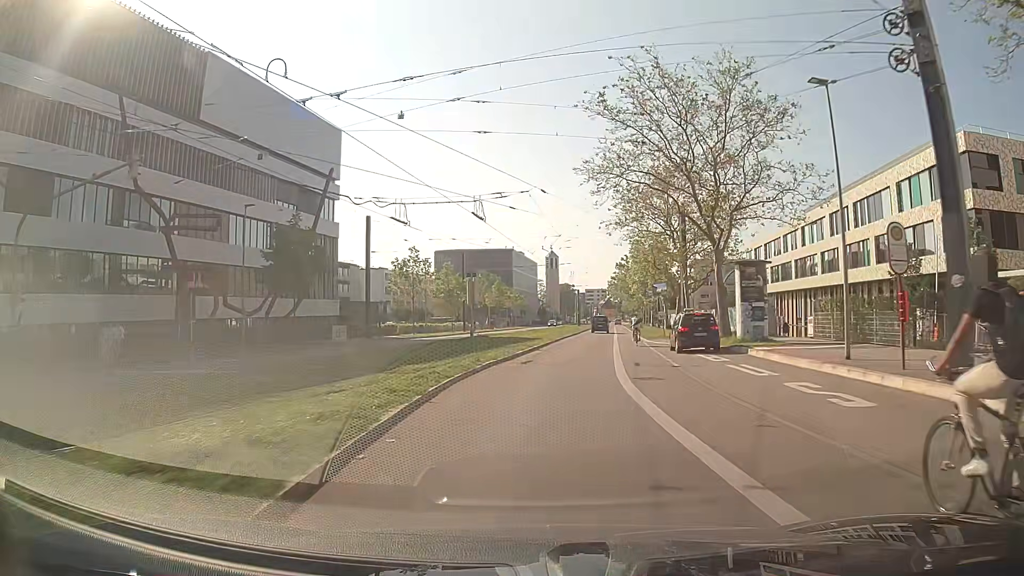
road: secondary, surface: asphalt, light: Day
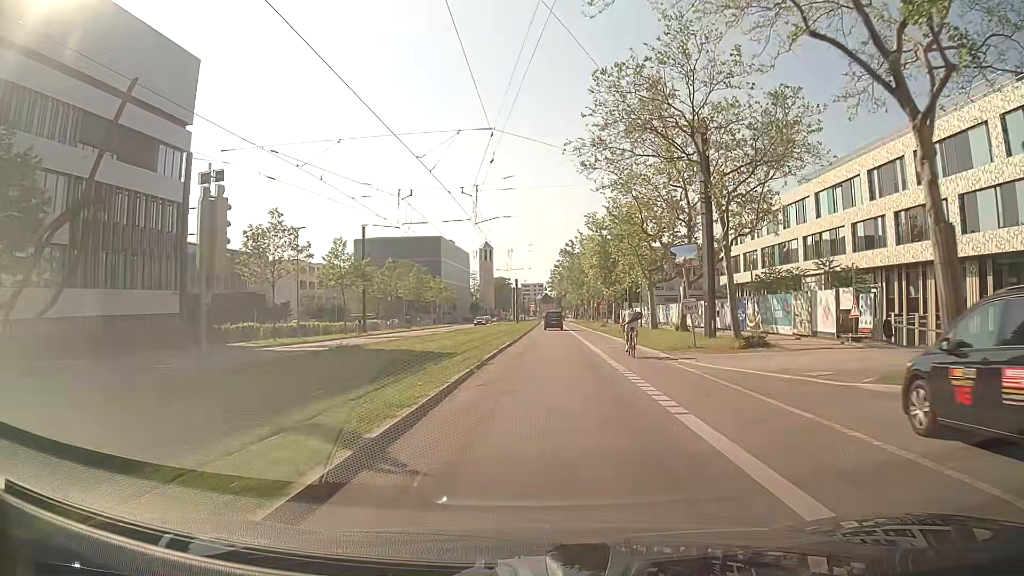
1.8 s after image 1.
(+0.7, +23.3) m; +5°
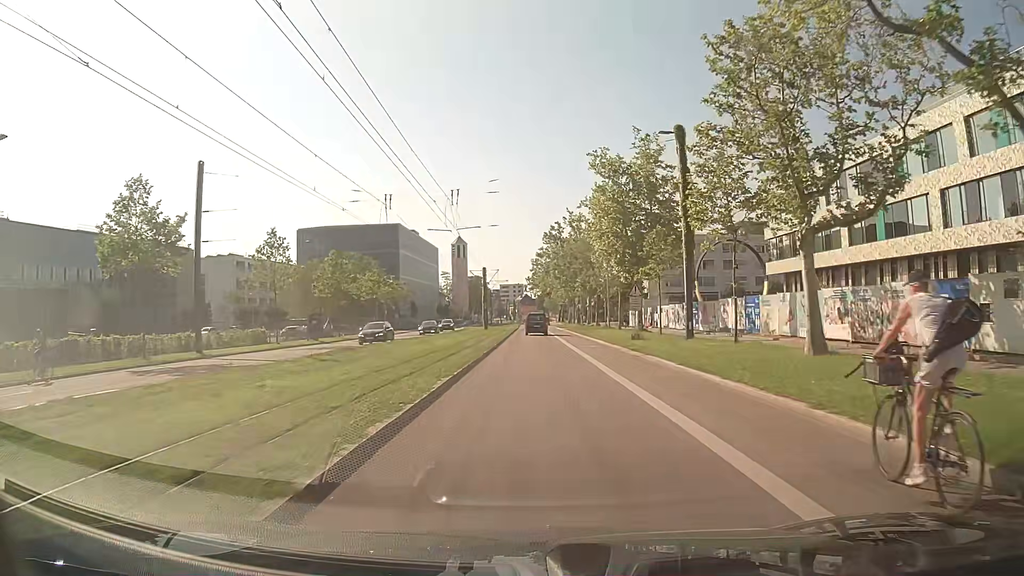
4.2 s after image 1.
(+0.8, +30.6) m; +2°
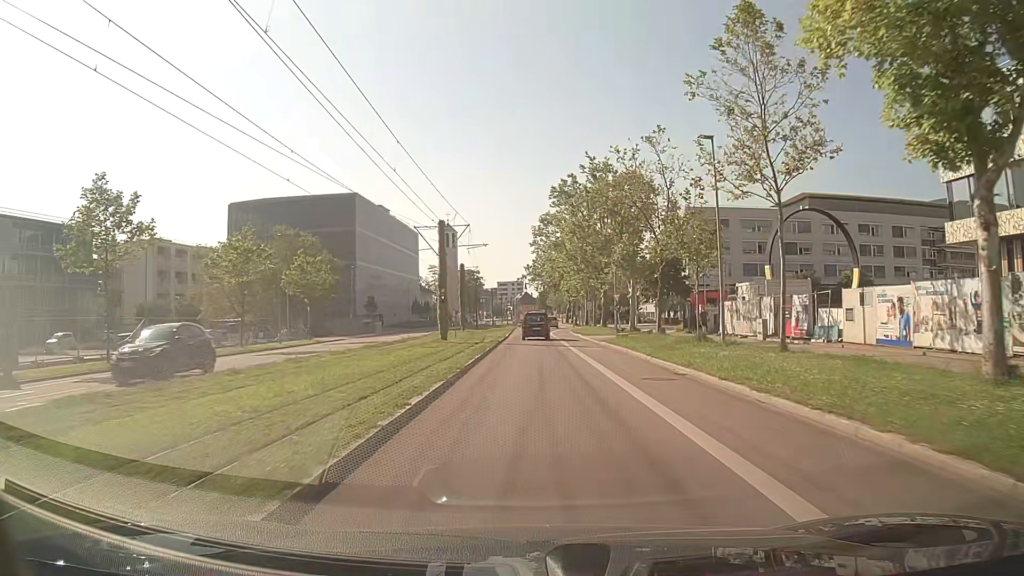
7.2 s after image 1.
(-0.2, +37.2) m; 0°
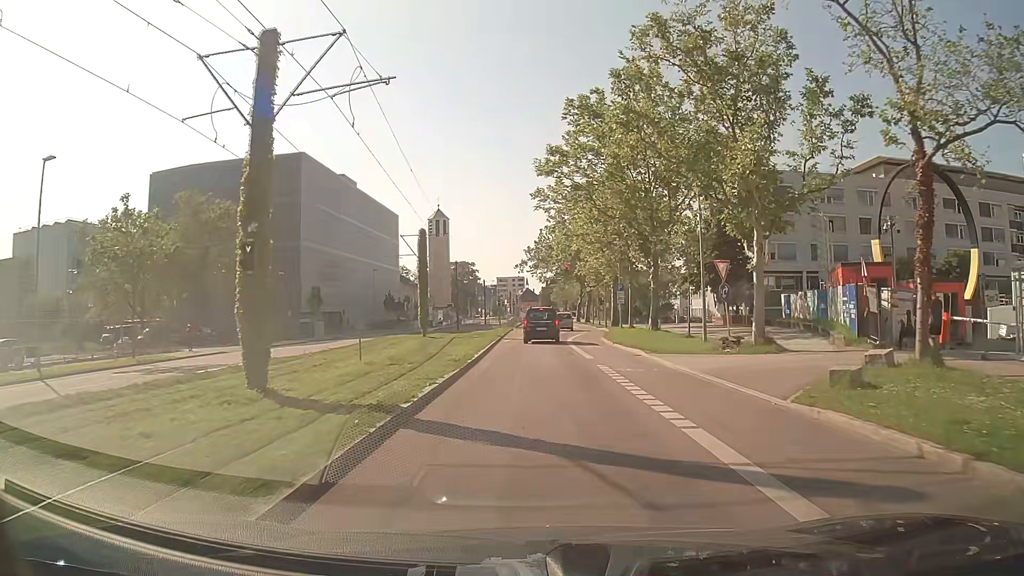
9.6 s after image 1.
(-0.2, +27.6) m; -1°
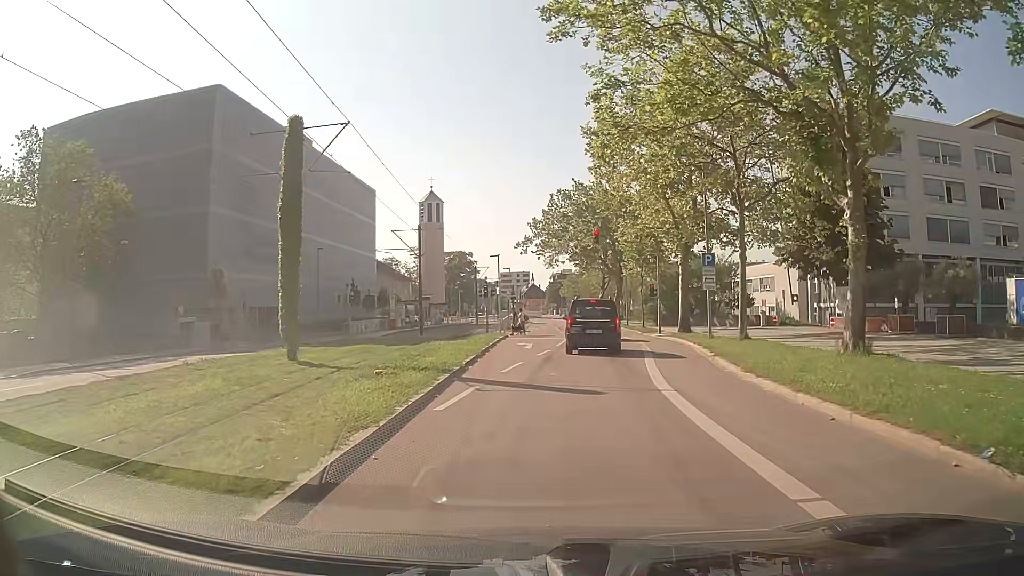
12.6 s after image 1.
(+0.1, +26.0) m; -1°
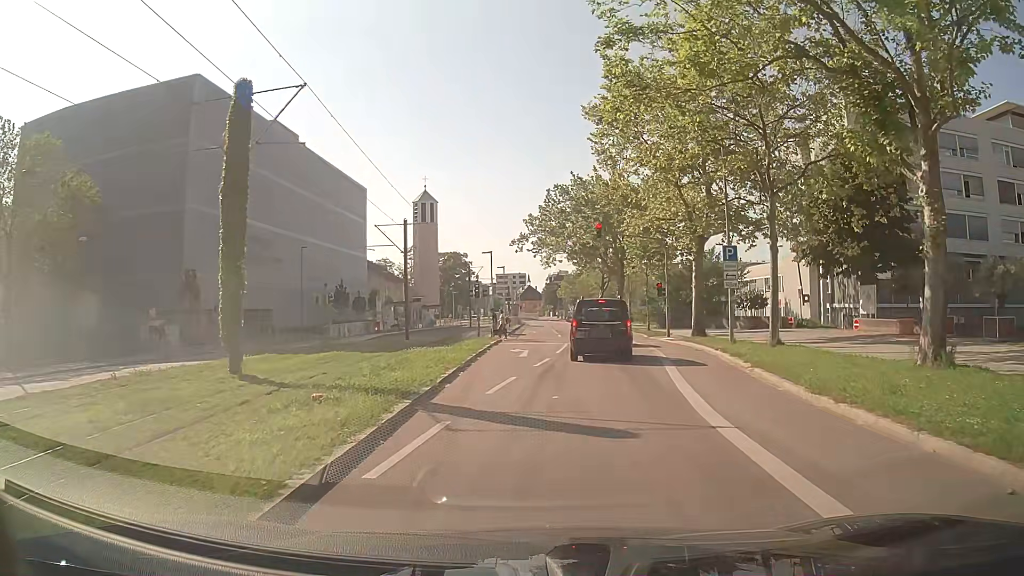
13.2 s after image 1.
(+0.1, +3.7) m; +1°
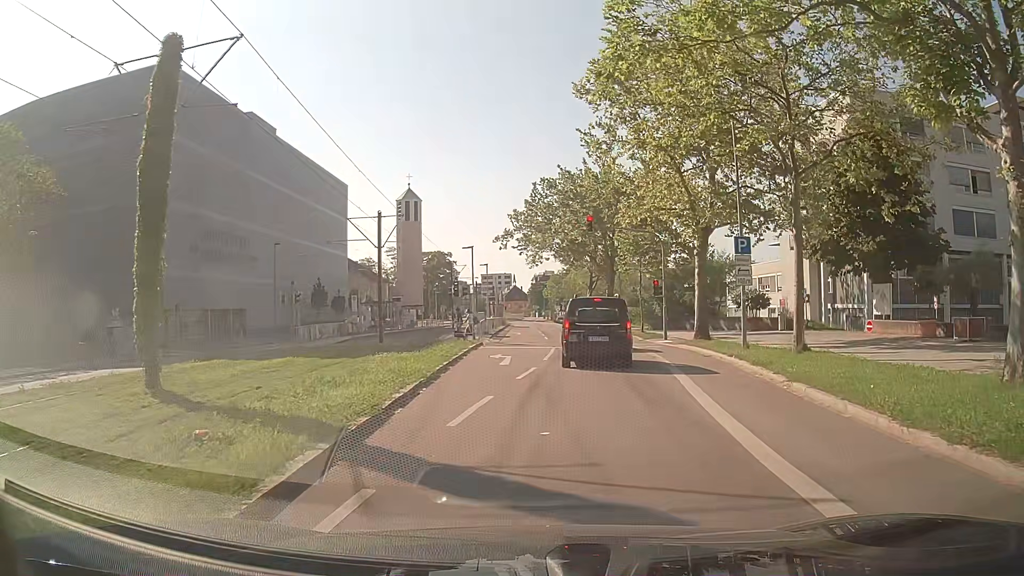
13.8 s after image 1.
(0.0, +3.2) m; +1°
